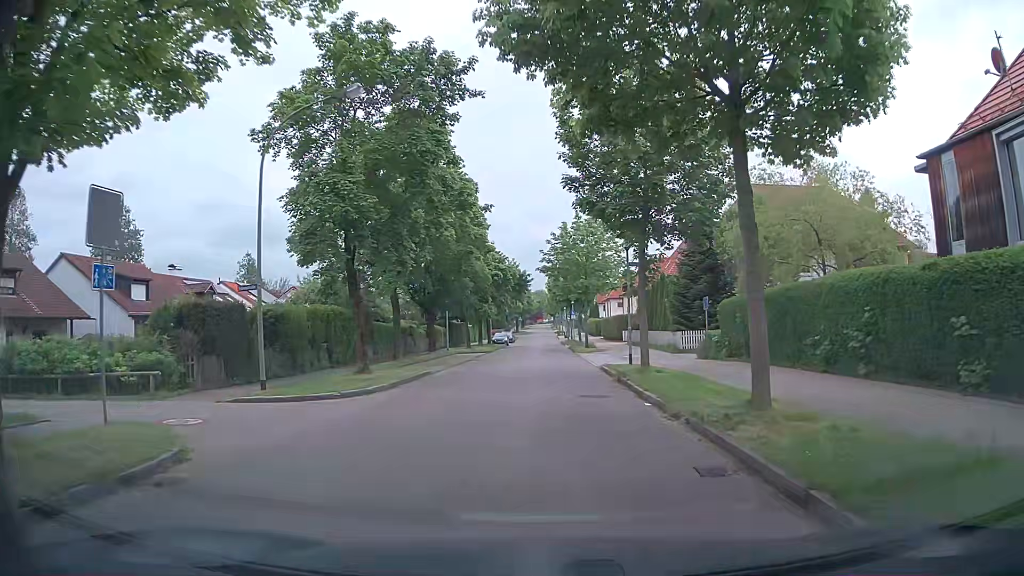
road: residential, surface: asphalt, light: Day
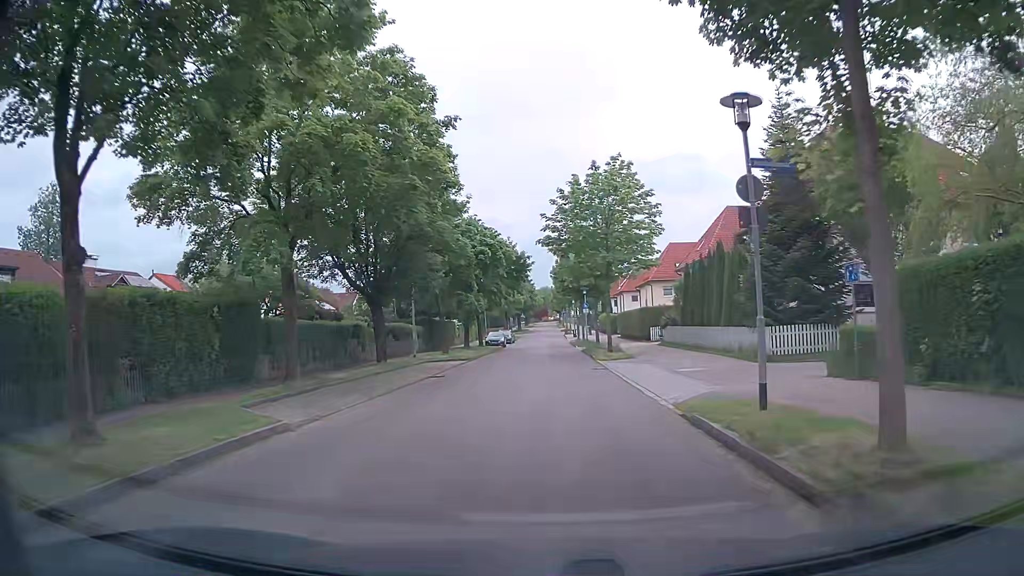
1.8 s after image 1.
(+0.1, +14.2) m; 0°
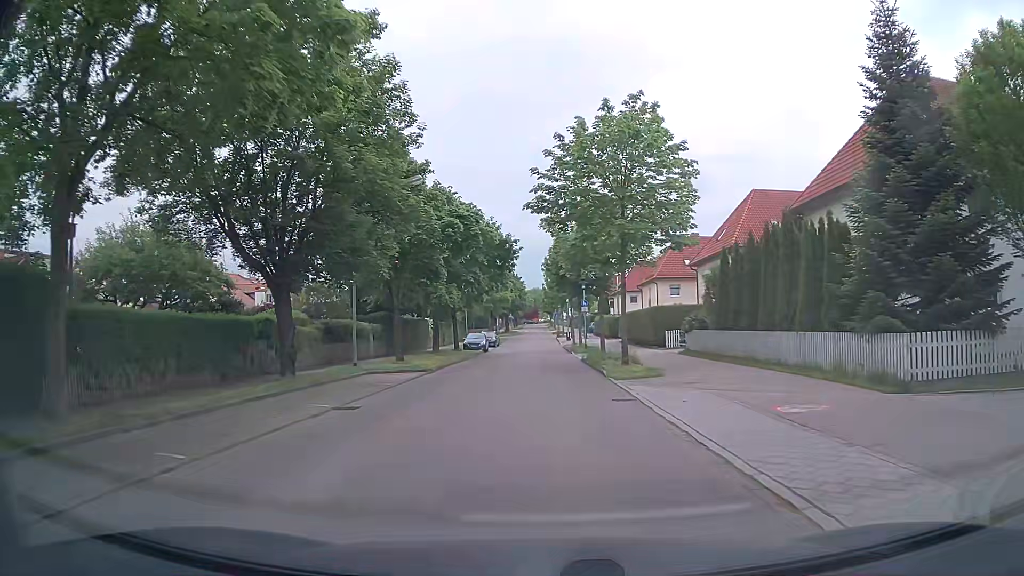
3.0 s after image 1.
(-0.1, +9.7) m; 0°
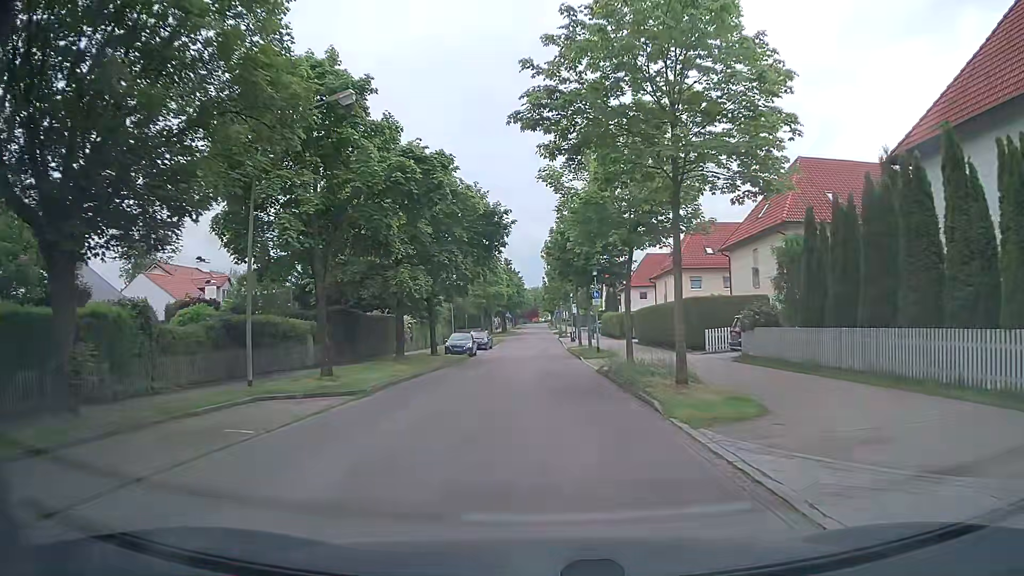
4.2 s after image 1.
(0.0, +9.7) m; 0°
(0, +10) (0, +20) (0, +30) (0, +40) (0, +50) (0, +60) (0, +70) (0, +80) (0, +90) (0, +100) m
